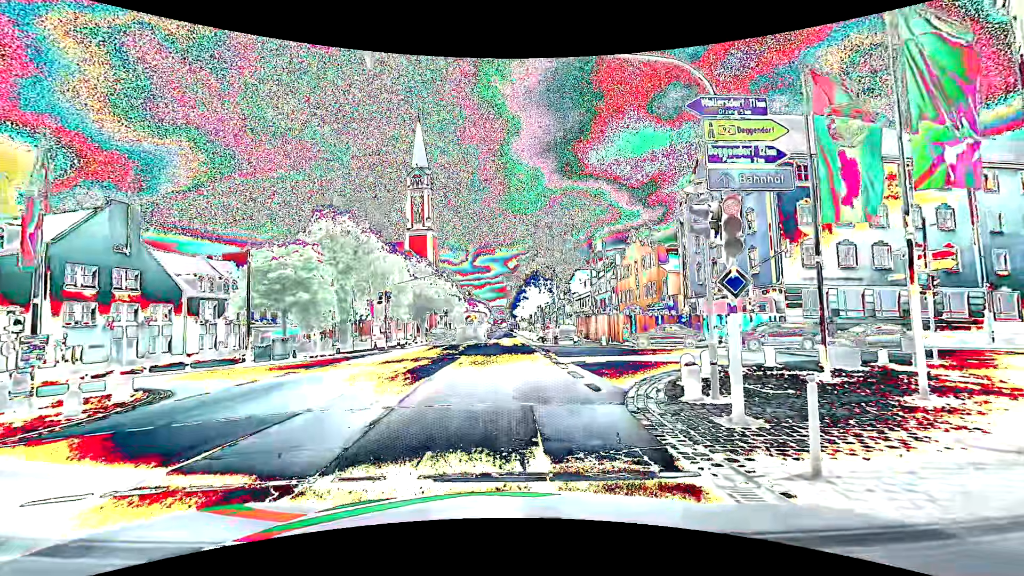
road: primary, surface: asphalt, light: Day
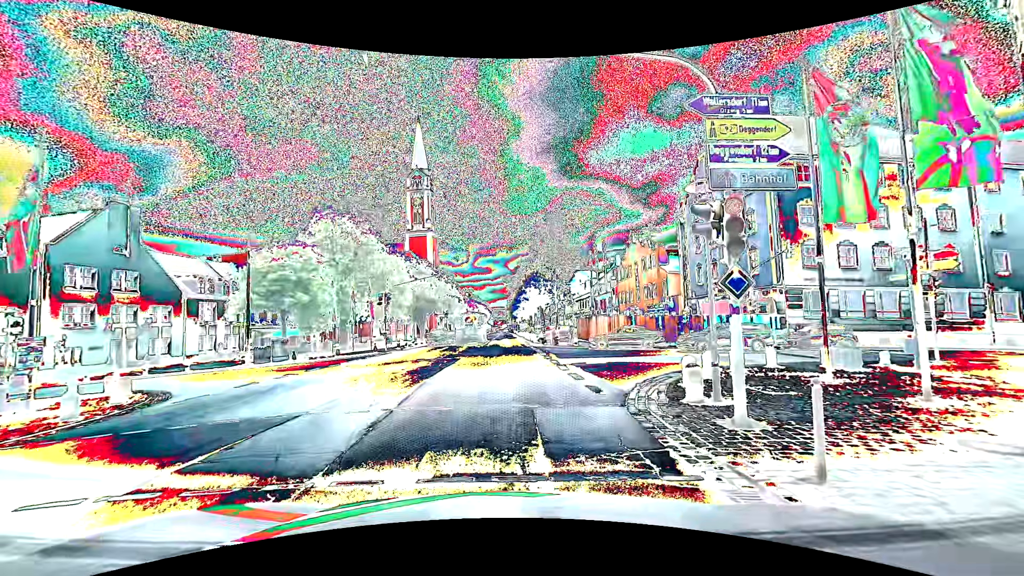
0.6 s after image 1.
(0.0, +0.1) m; 0°
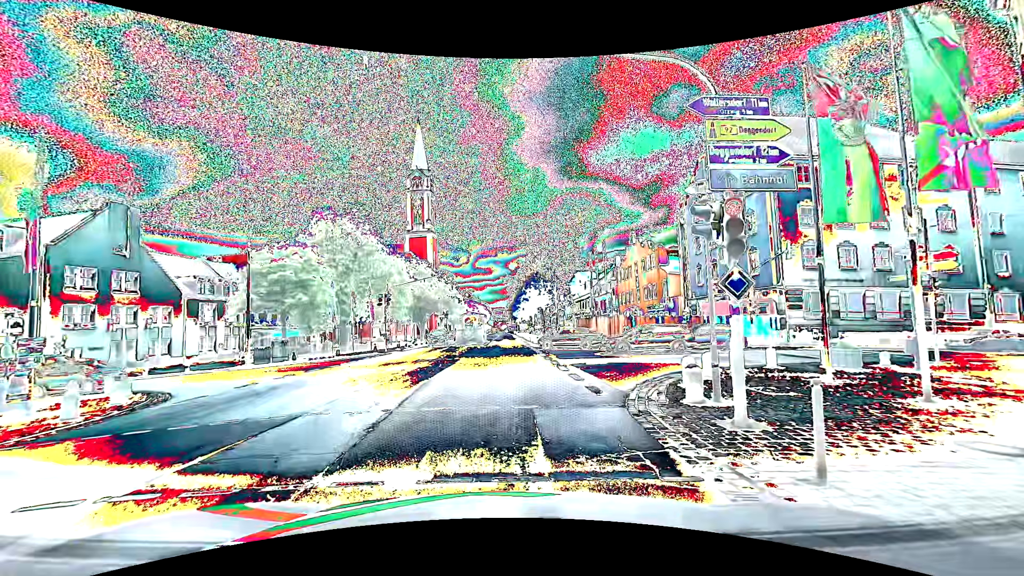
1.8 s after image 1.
(0.0, 0.0) m; 0°
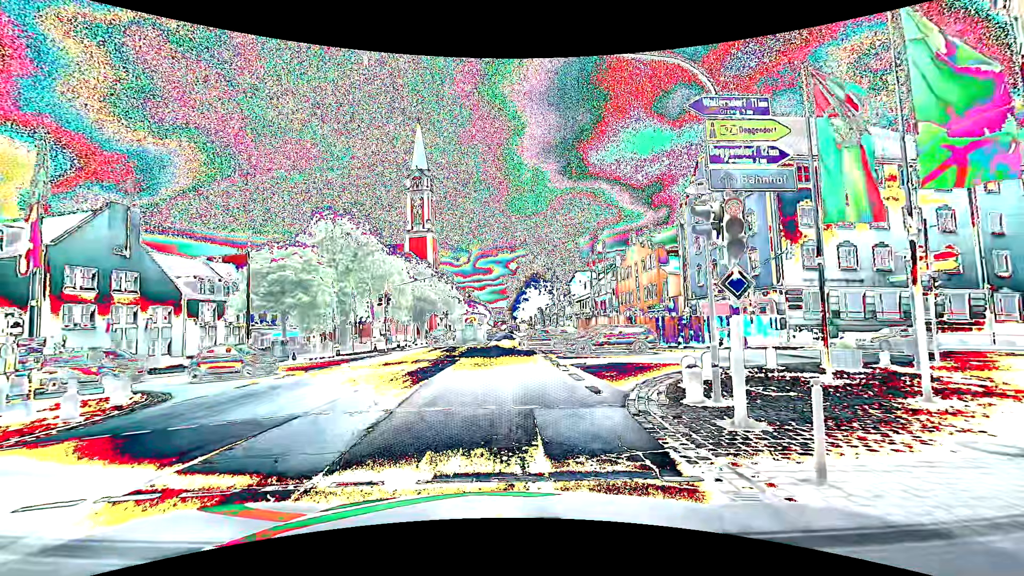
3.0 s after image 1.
(0.0, 0.0) m; 0°
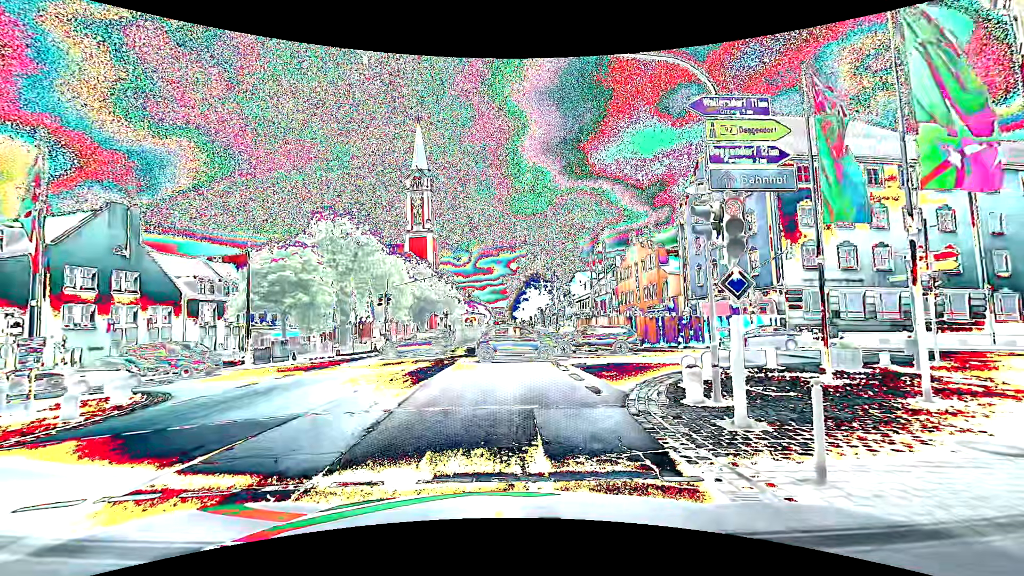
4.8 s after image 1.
(0.0, 0.0) m; 0°
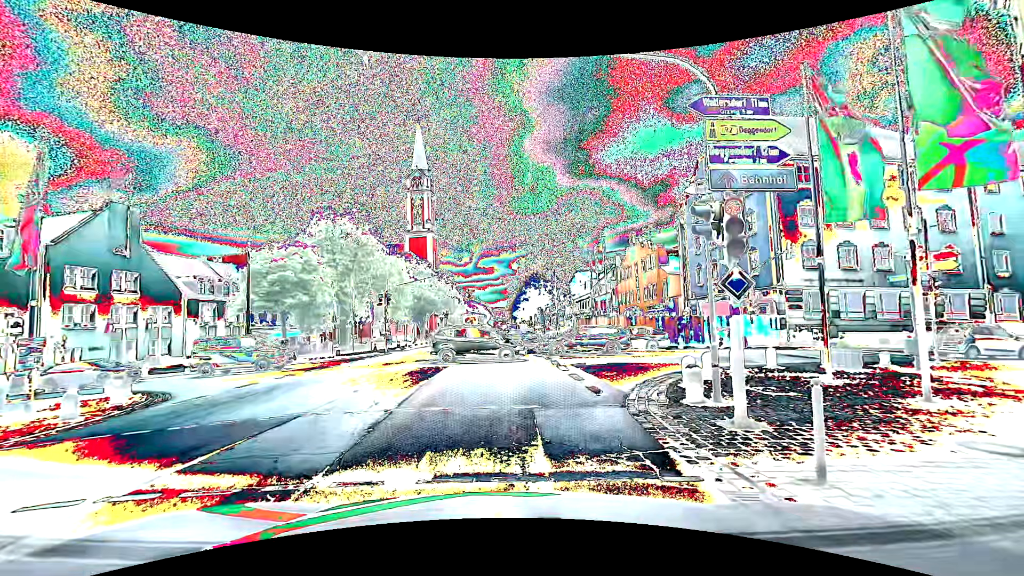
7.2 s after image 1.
(0.0, 0.0) m; 0°
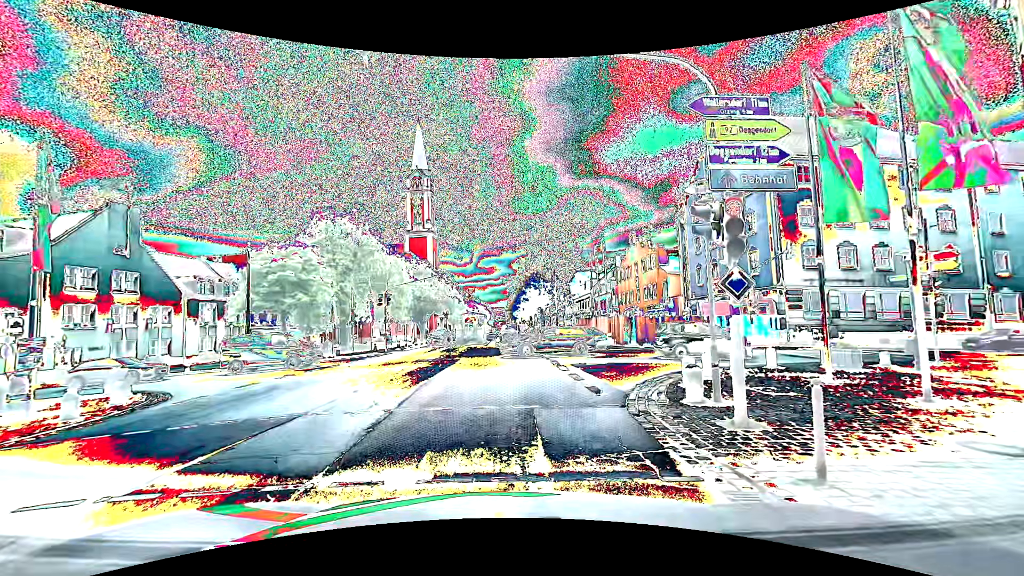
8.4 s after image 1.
(0.0, 0.0) m; 0°
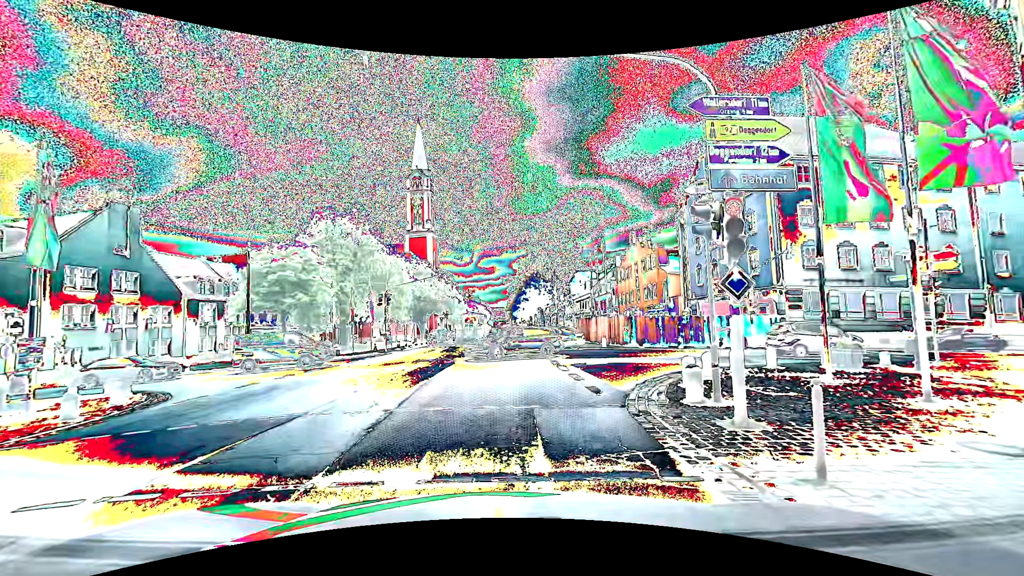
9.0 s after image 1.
(0.0, 0.0) m; 0°
